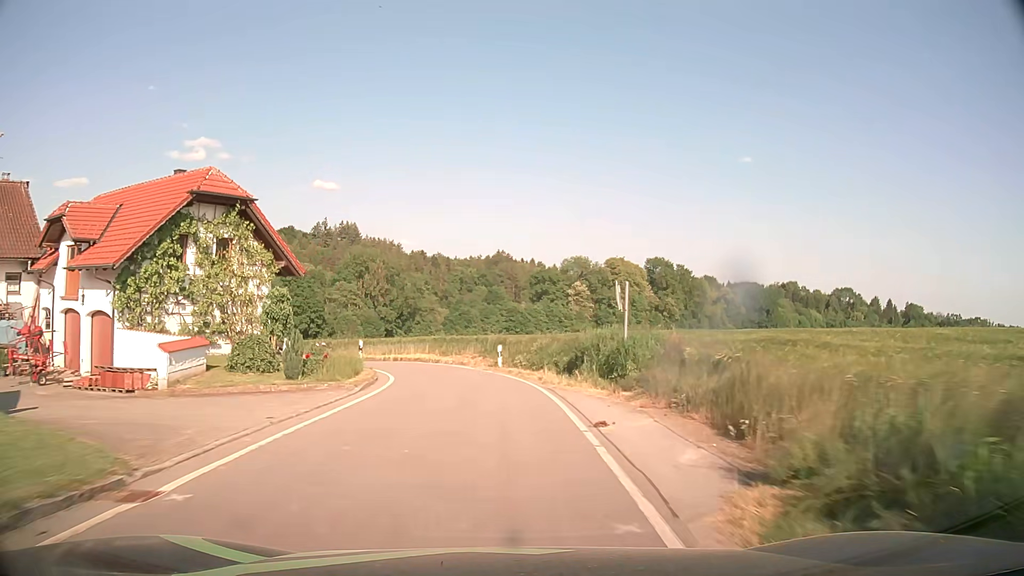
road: tertiary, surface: asphalt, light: Day
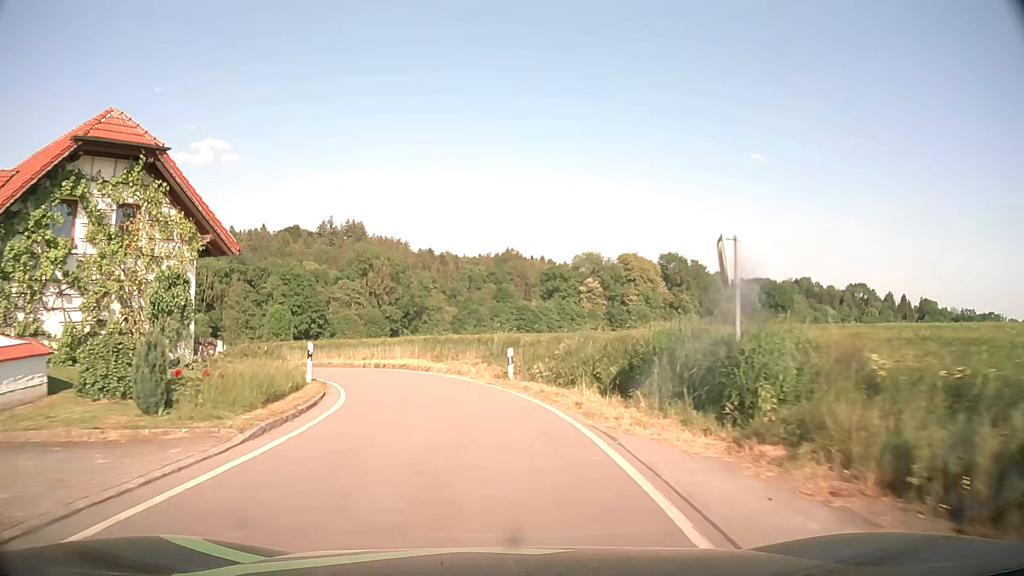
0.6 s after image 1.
(0.0, +7.8) m; -1°
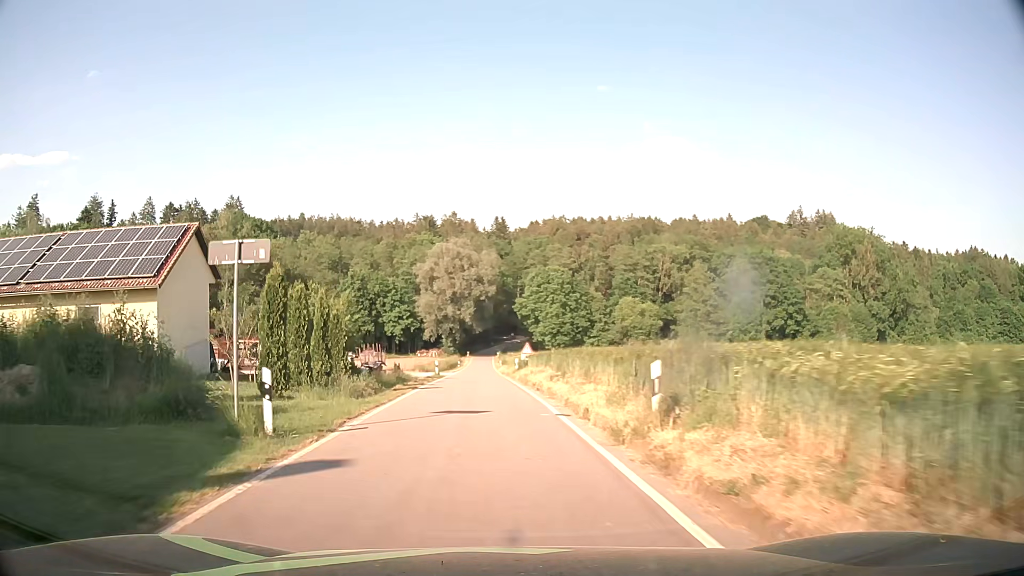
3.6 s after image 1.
(-9.1, +30.7) m; -40°
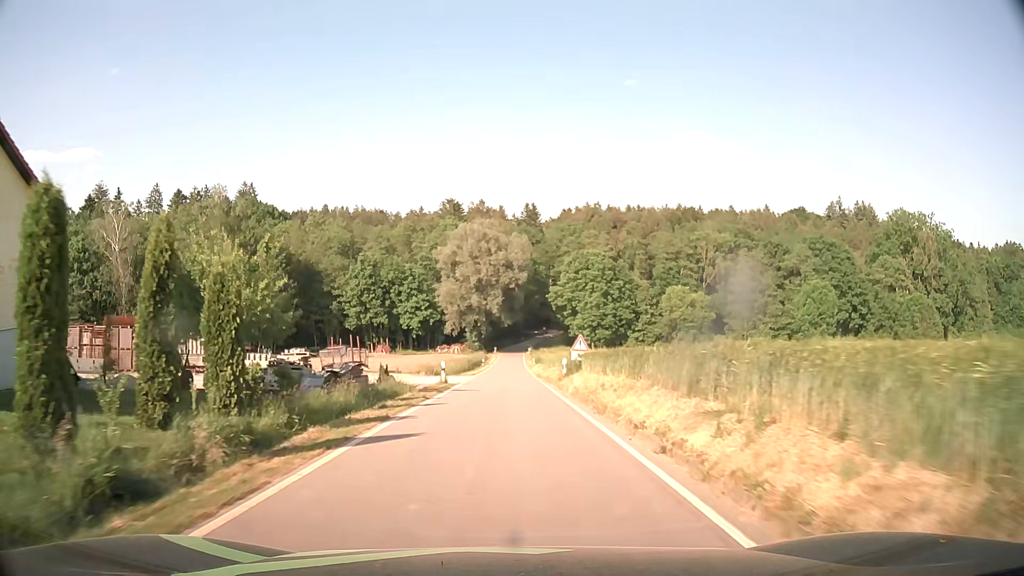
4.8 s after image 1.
(-0.6, +15.6) m; -3°
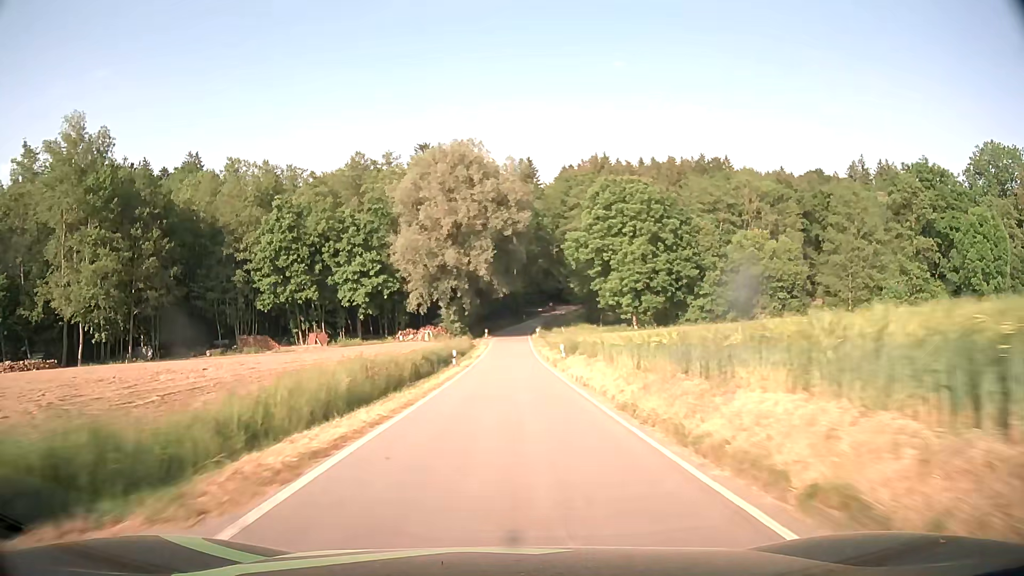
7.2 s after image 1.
(+0.2, +38.3) m; +1°
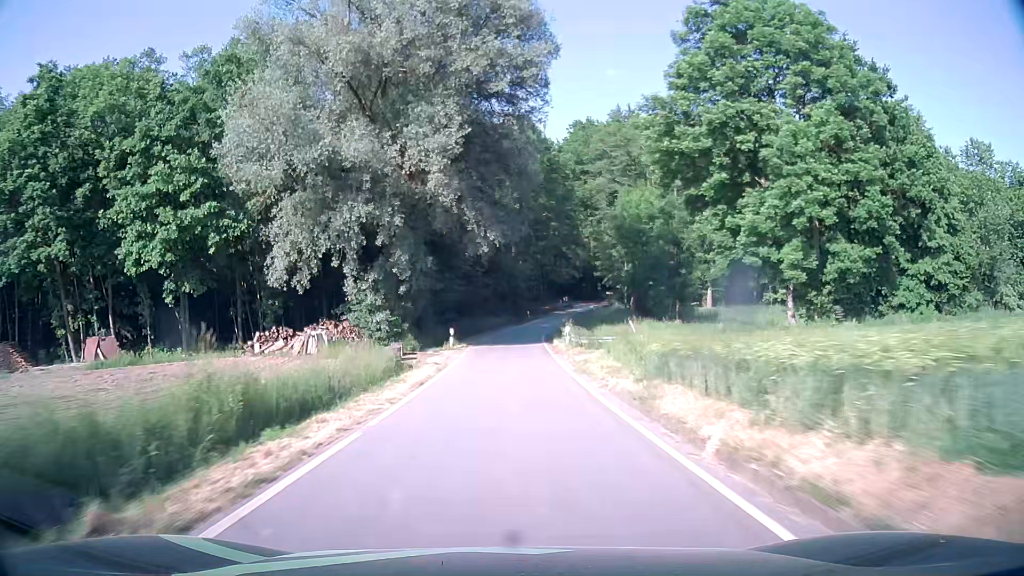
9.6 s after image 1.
(+0.1, +41.7) m; 0°
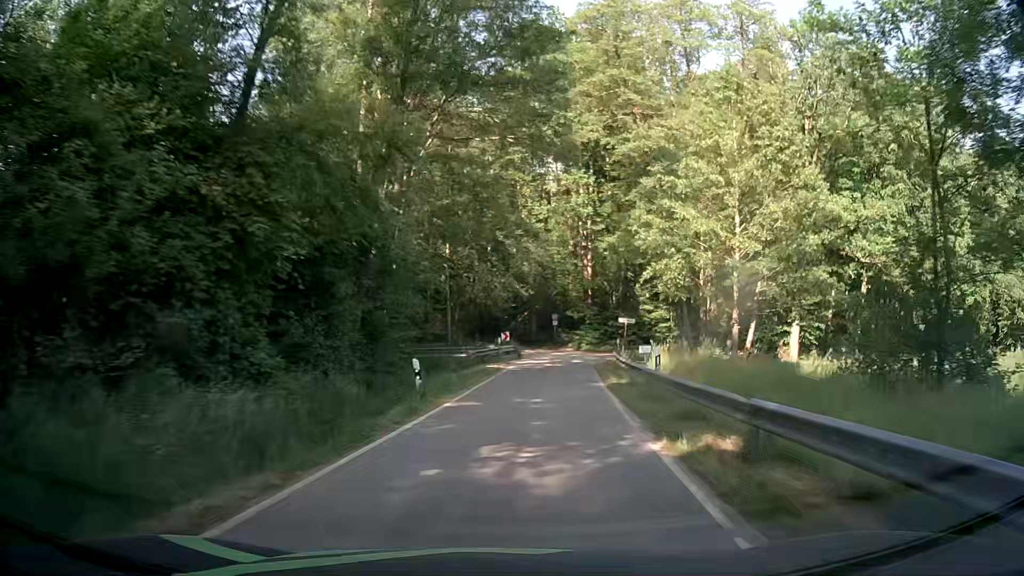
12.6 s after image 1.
(+1.4, +49.0) m; +8°
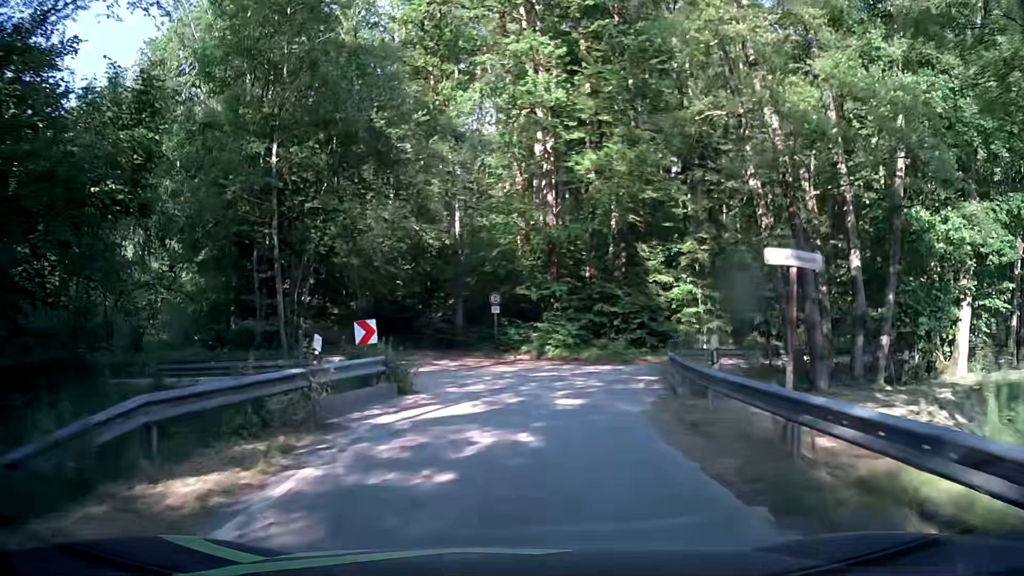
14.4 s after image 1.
(+1.6, +24.4) m; +5°
